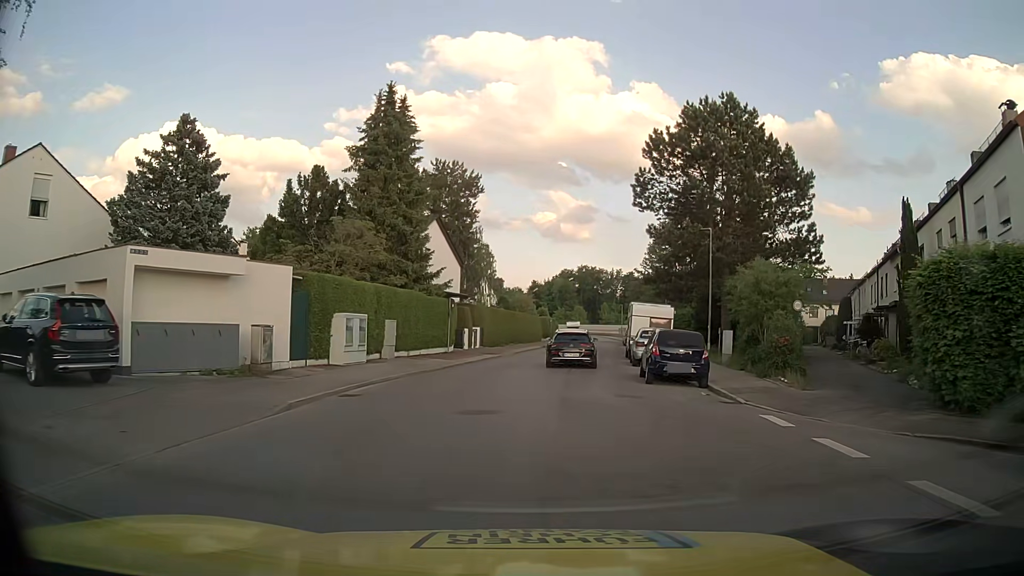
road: residential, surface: asphalt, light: Day
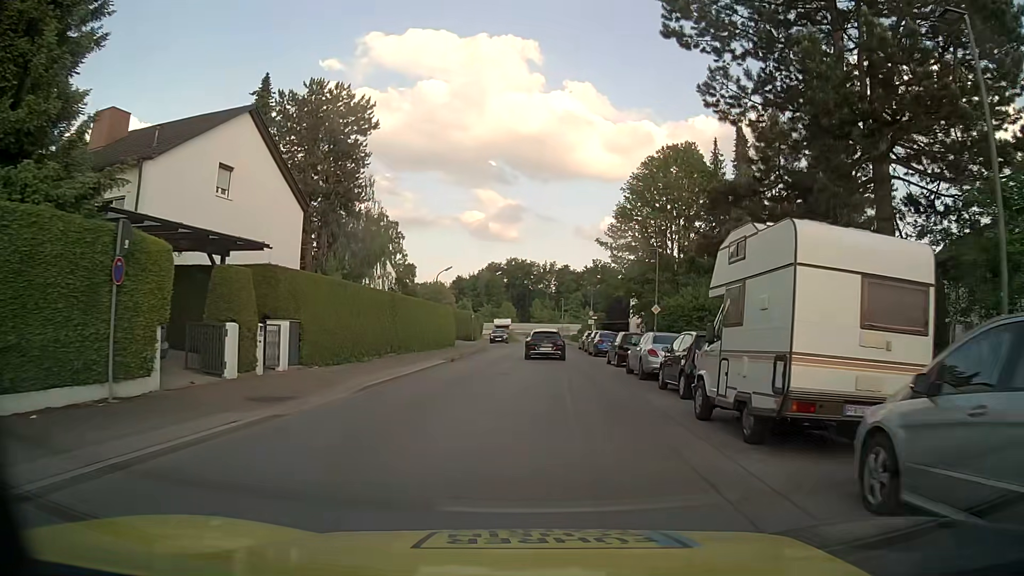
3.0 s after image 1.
(+0.9, +25.8) m; +5°
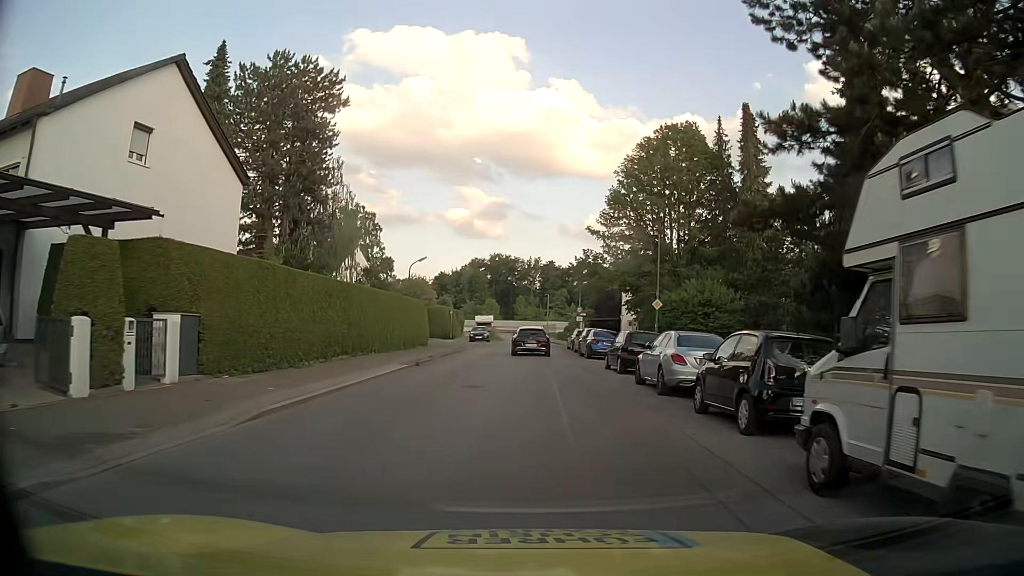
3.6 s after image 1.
(+0.1, +5.3) m; +1°
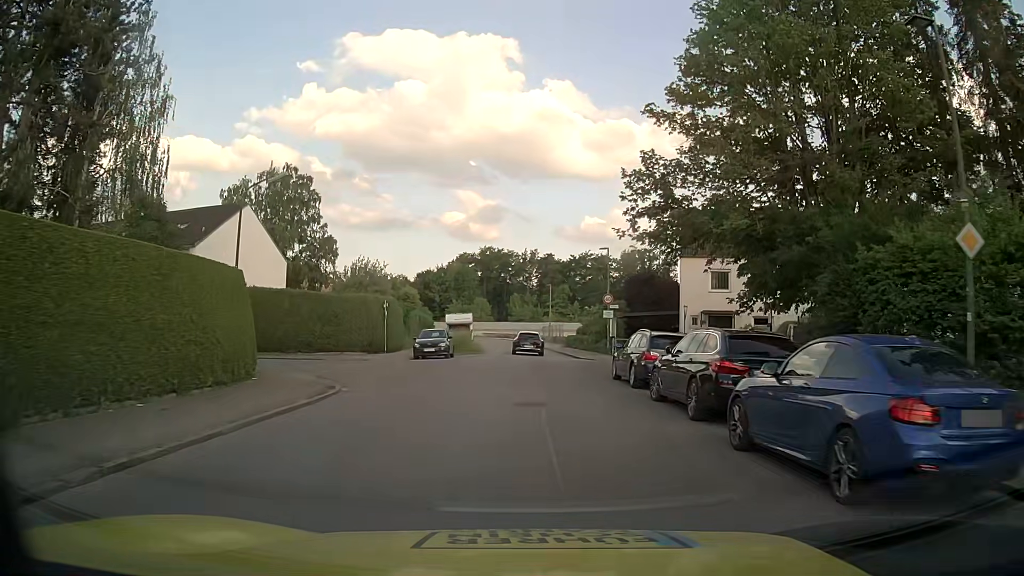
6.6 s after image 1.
(+0.6, +27.3) m; +1°
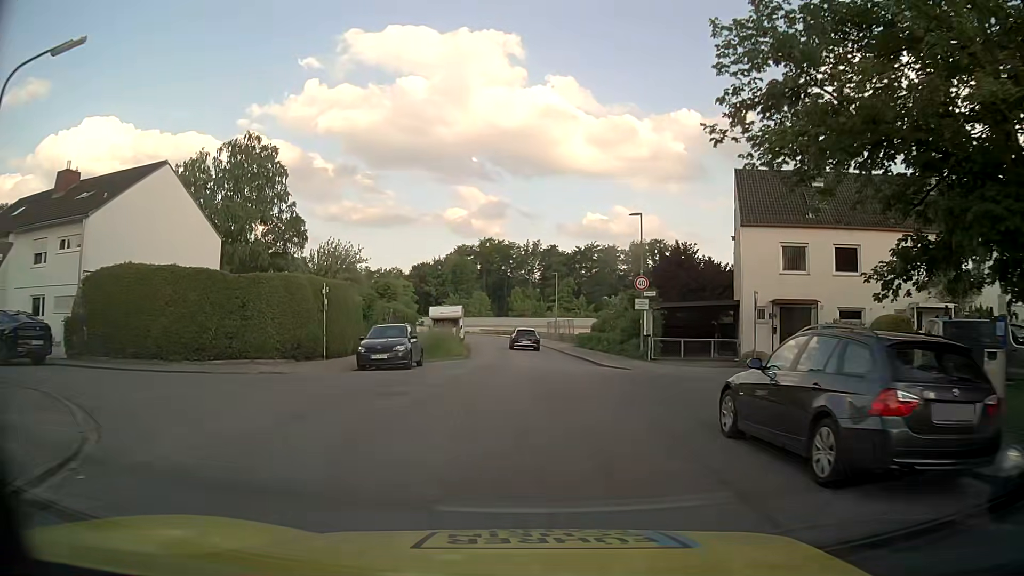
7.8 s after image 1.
(0.0, +11.1) m; 0°
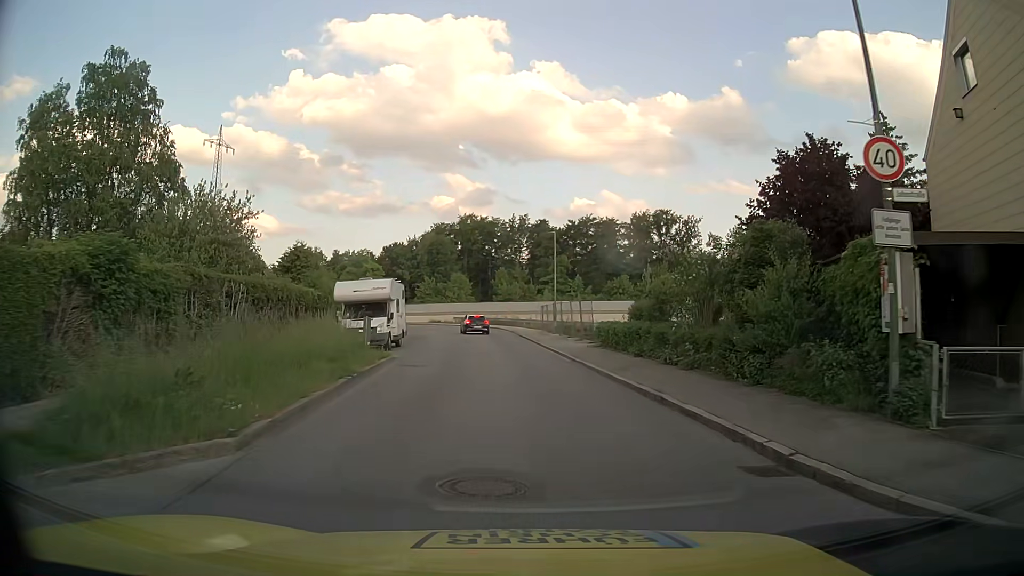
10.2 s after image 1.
(+0.2, +21.3) m; +1°
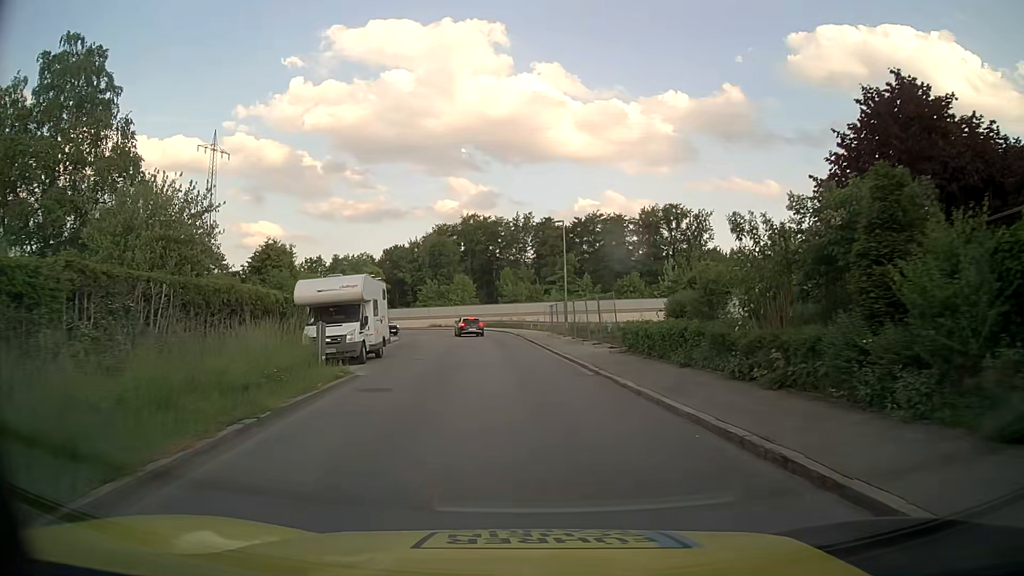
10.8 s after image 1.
(0.0, +5.4) m; 0°
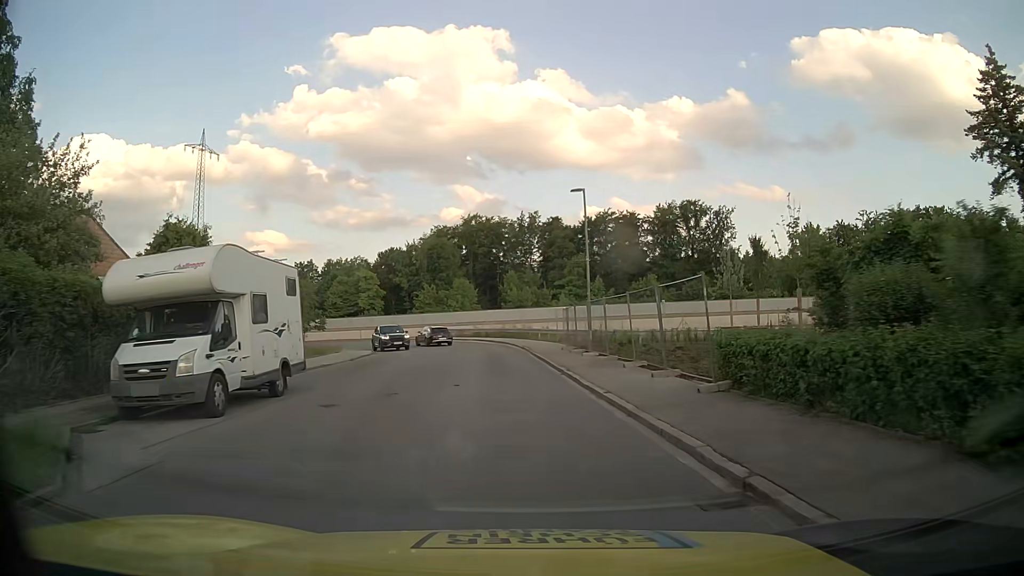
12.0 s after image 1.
(-0.1, +10.9) m; -1°
(0, +10) (-1, +20) (-1, +30) (-2, +40) (-5, +49) (-11, +57) (-19, +63) (-29, +66) (-38, +69) (-48, +71) m
